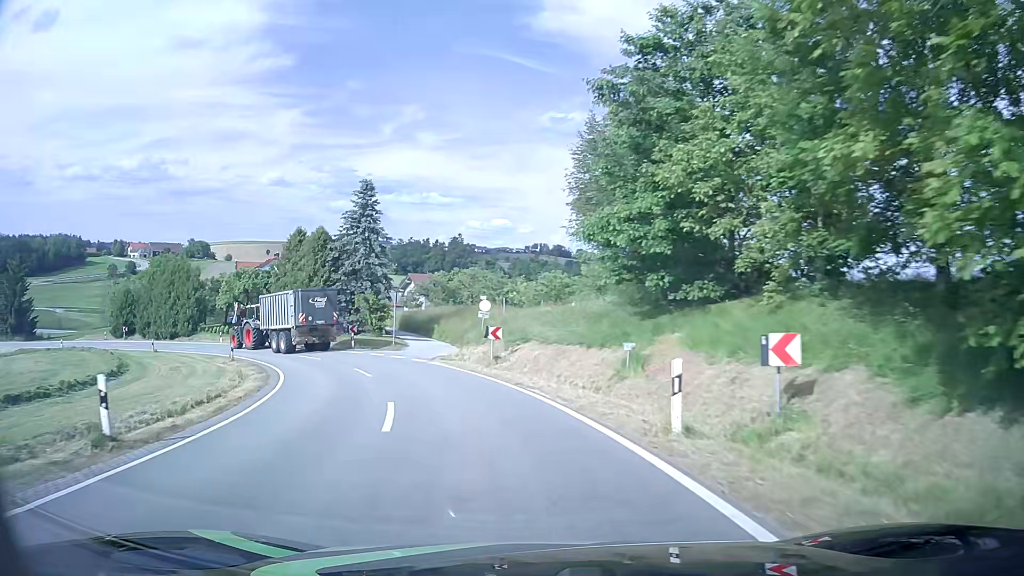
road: tertiary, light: Day
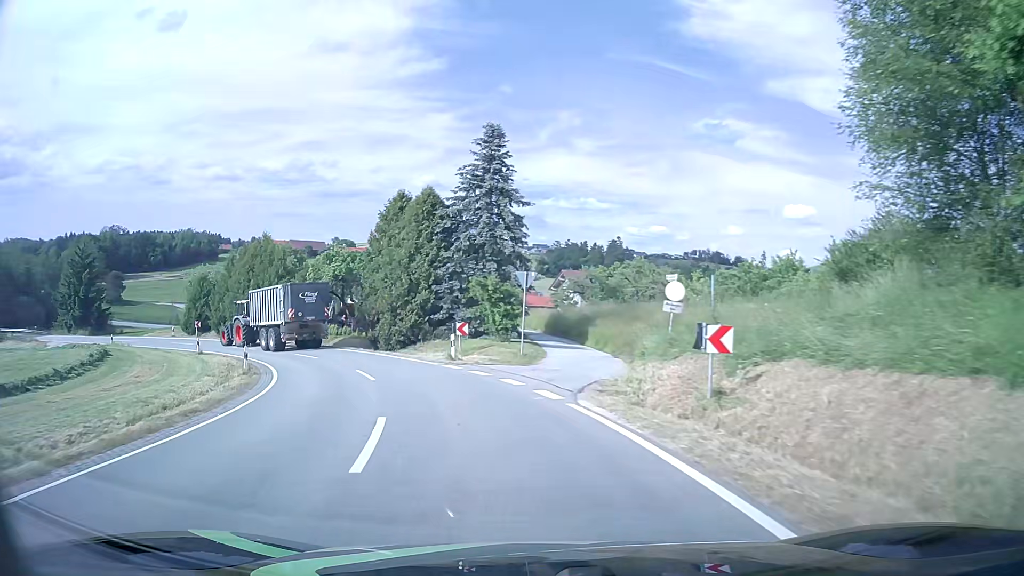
(-1.7, +15.4) m; -13°
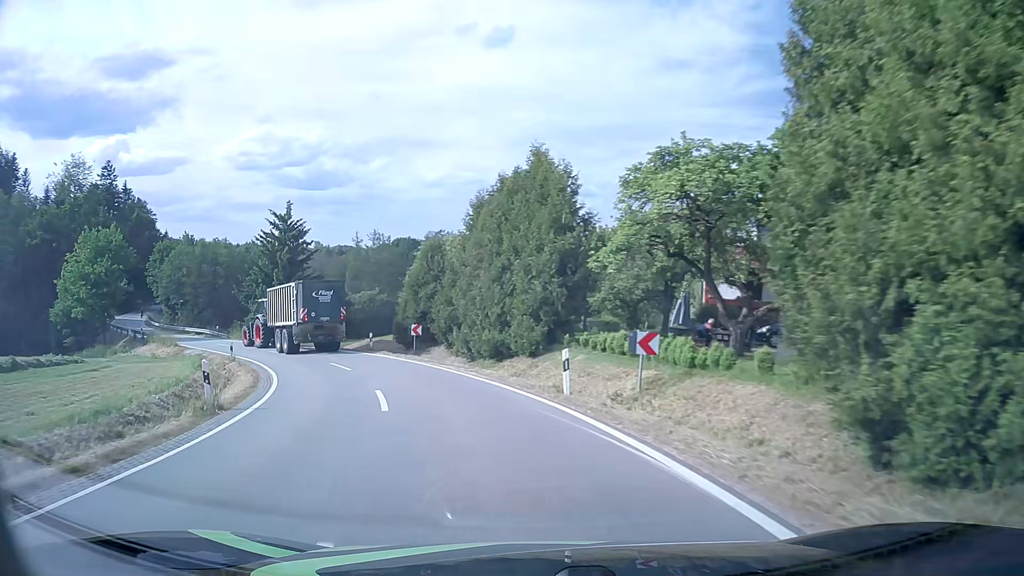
(-8.2, +29.7) m; -31°
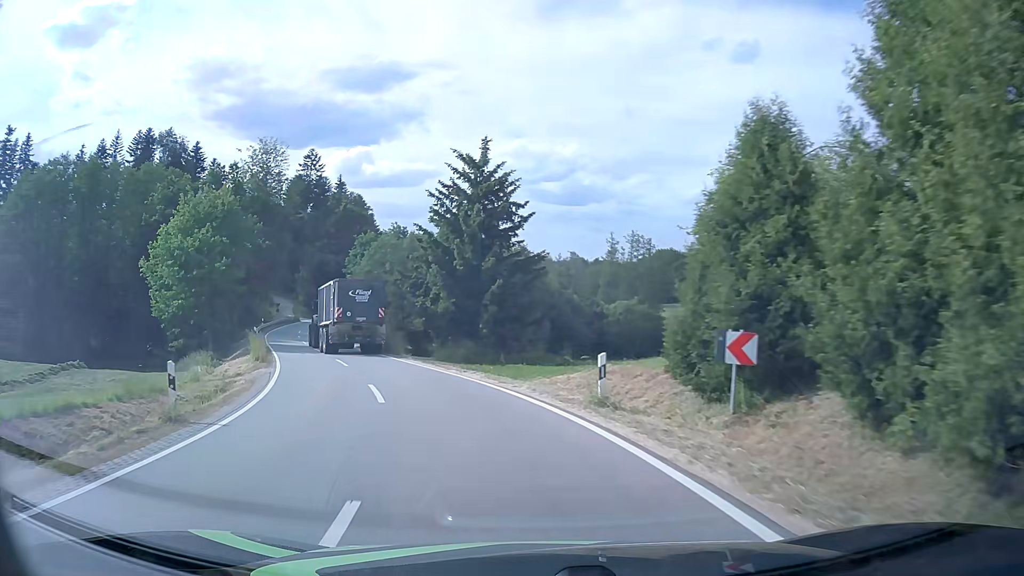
(-4.3, +22.3) m; -22°
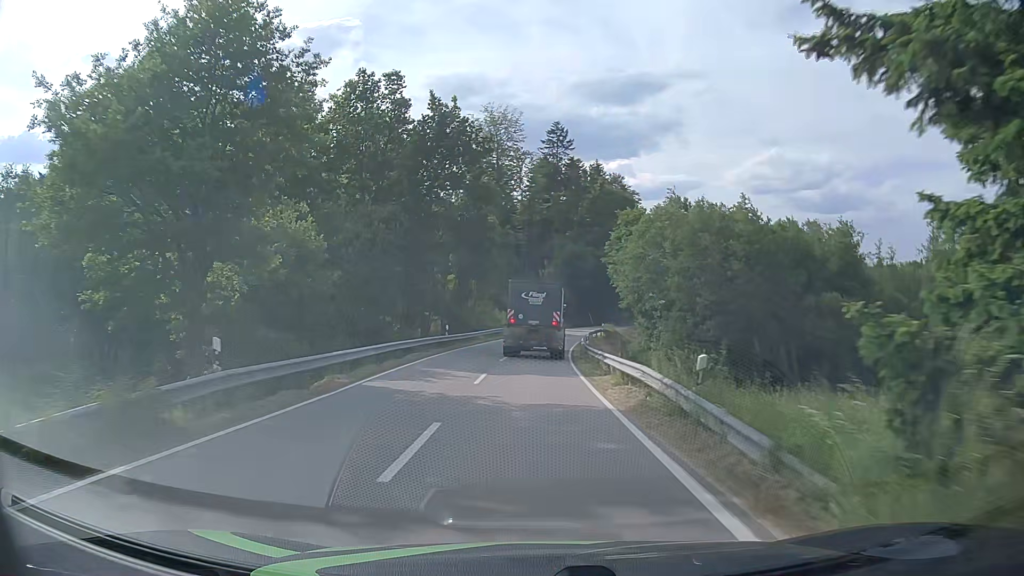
(-7.2, +30.4) m; -23°
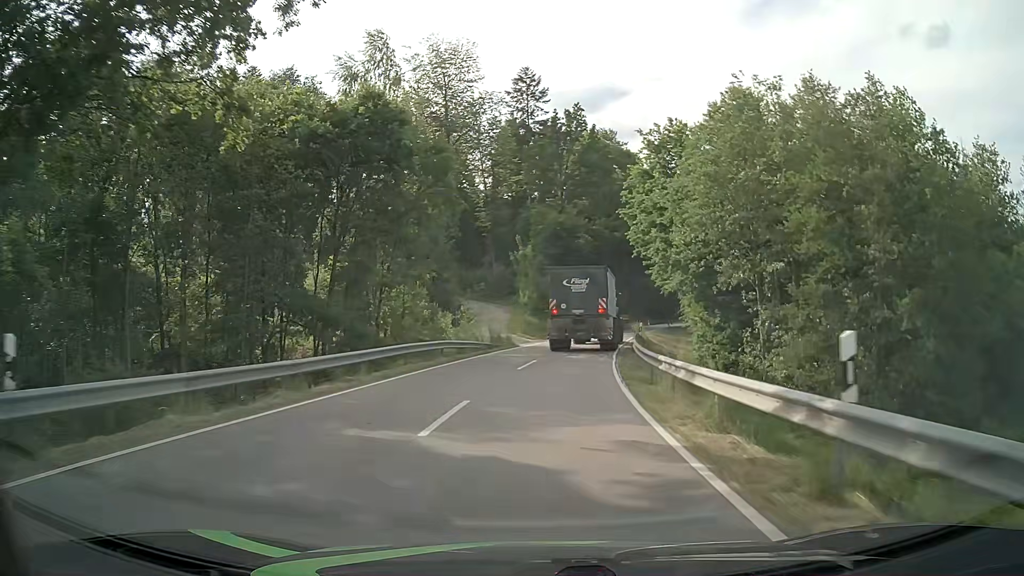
(-0.1, +33.0) m; +2°
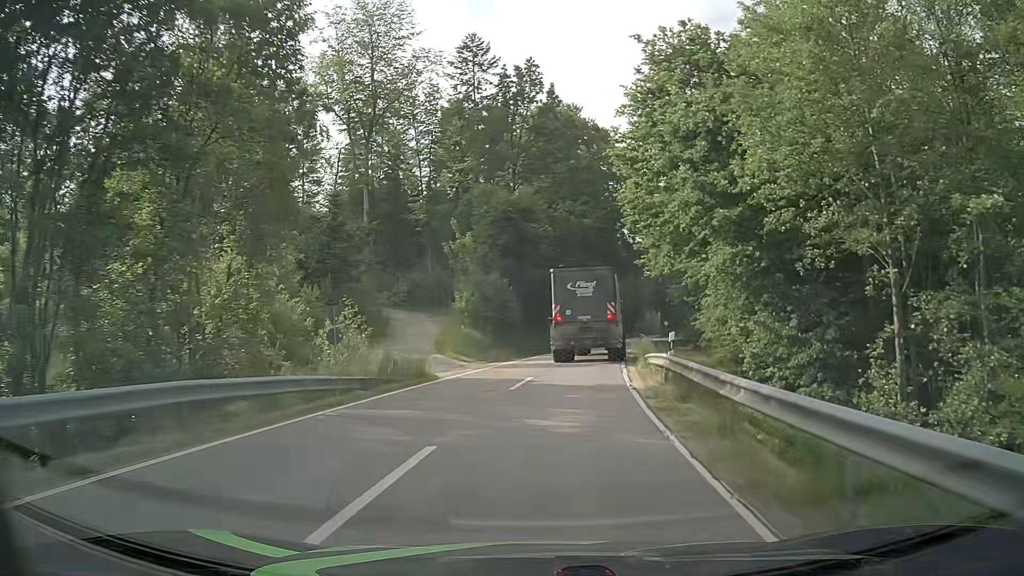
(+0.5, +16.7) m; +4°
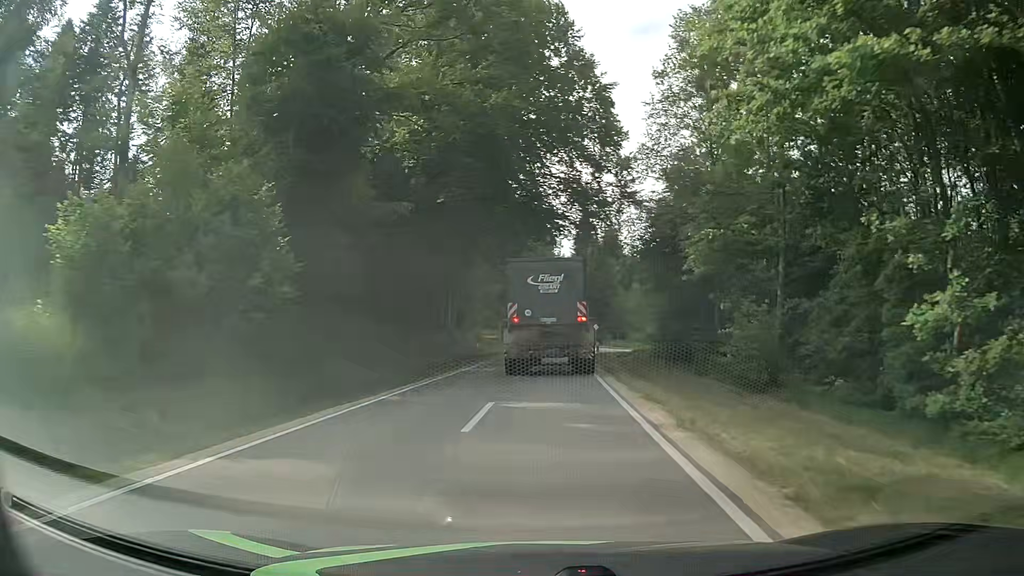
(+2.1, +29.5) m; +7°
(0, +10) (+1, +20) (+1, +30) (+2, +40) (+2, +50) (+3, +60) (+3, +70) (+4, +80) (+5, +90) (+5, +100) m
